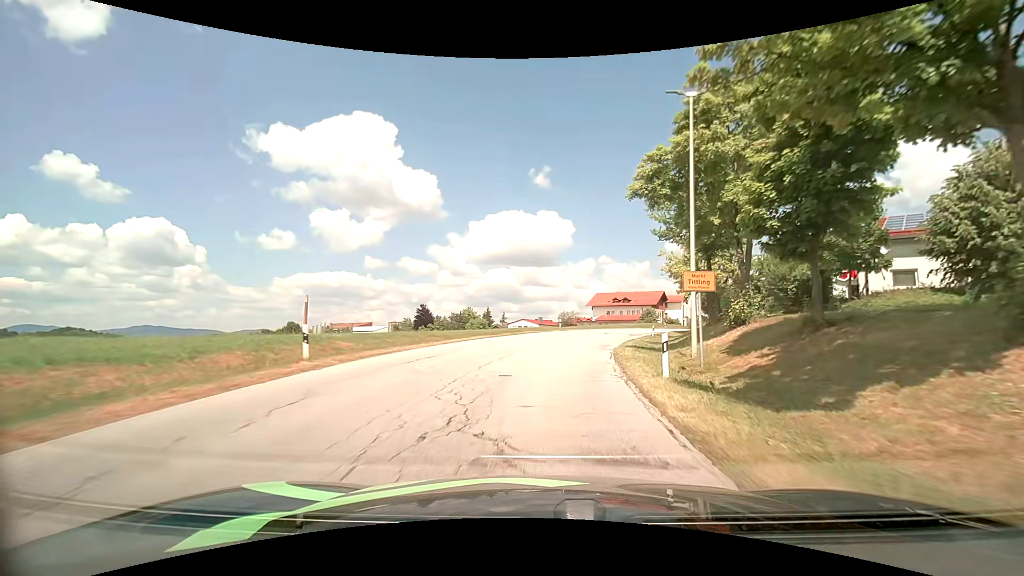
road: tertiary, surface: asphalt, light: Day
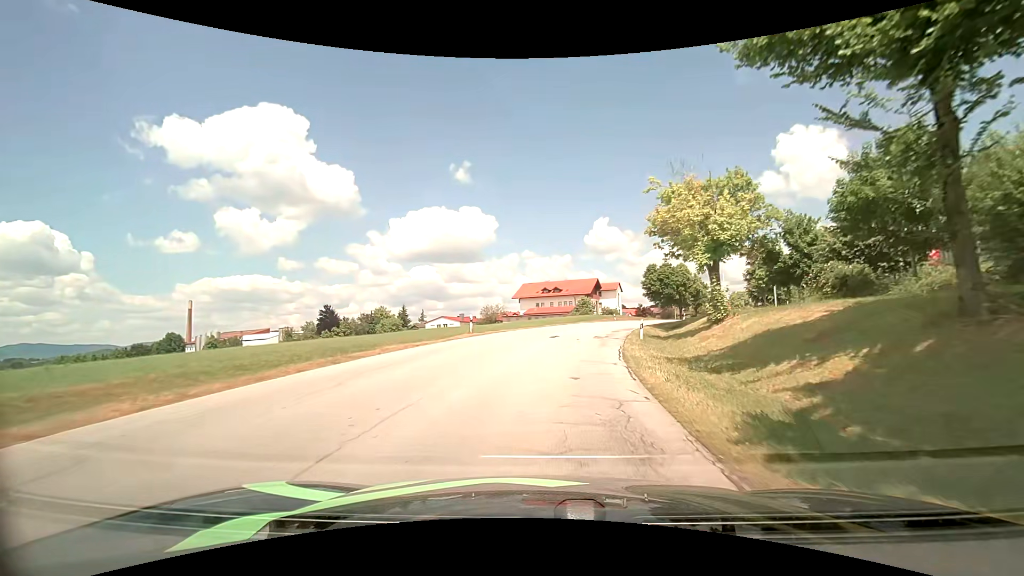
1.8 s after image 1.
(+1.4, +22.1) m; +8°
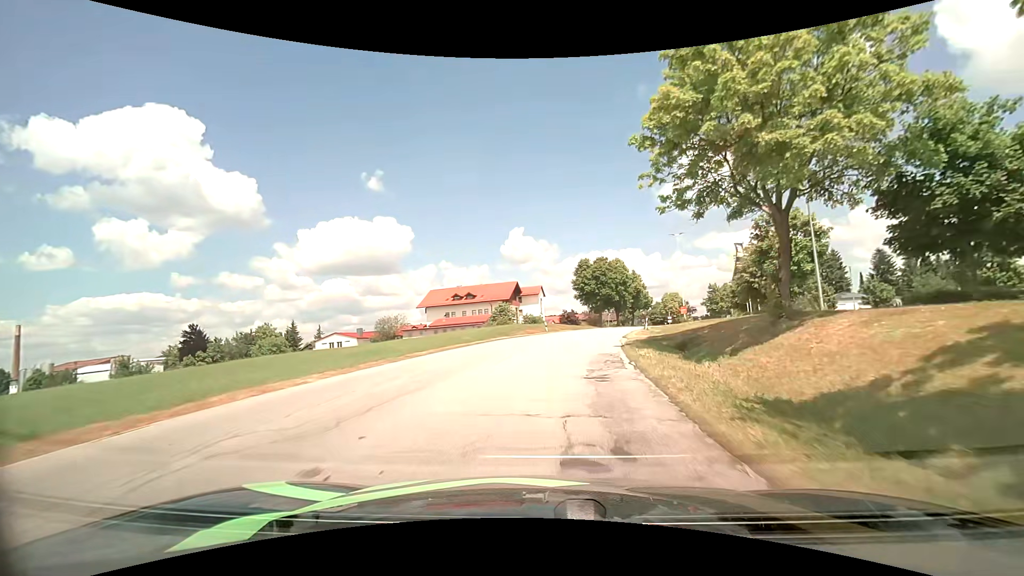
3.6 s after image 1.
(+2.0, +22.1) m; +10°
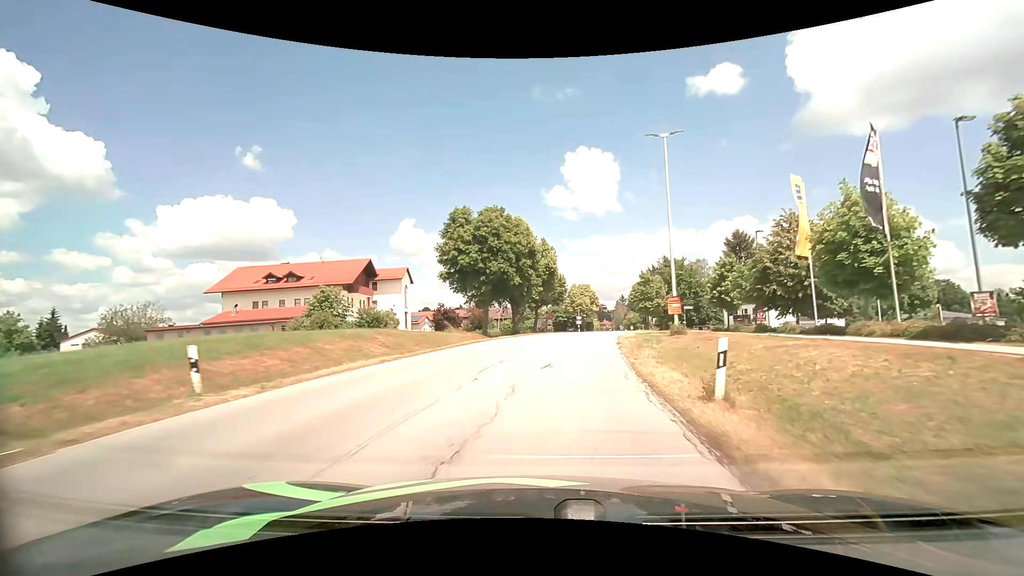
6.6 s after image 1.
(+4.3, +35.8) m; +13°
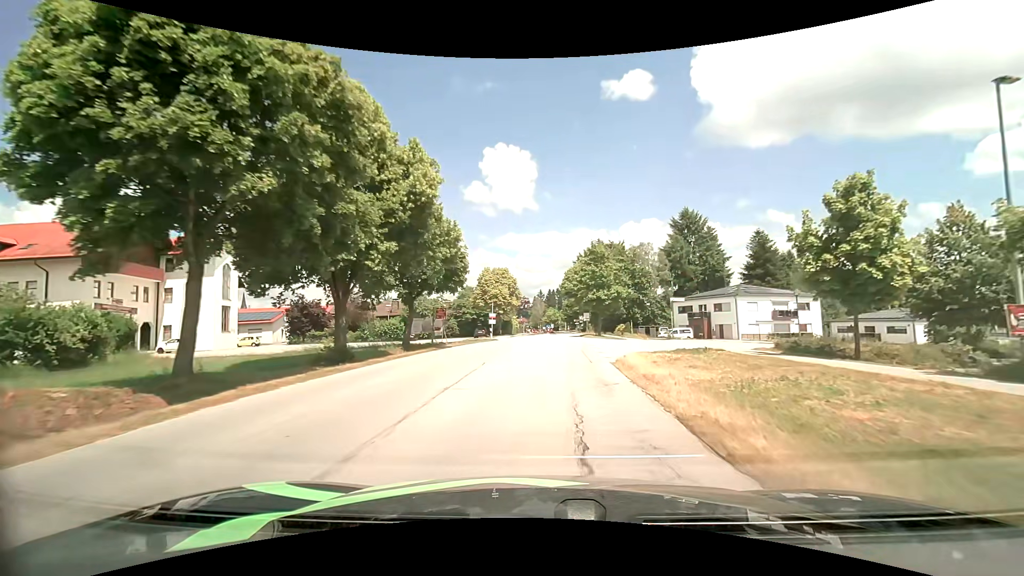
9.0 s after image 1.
(+2.3, +28.0) m; +10°
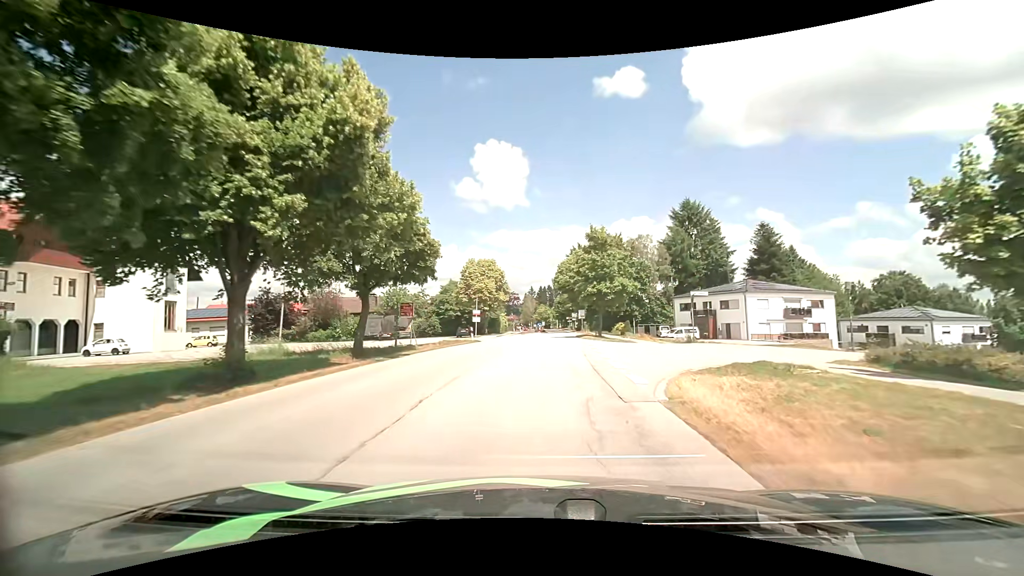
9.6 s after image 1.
(0.0, +6.8) m; +1°
